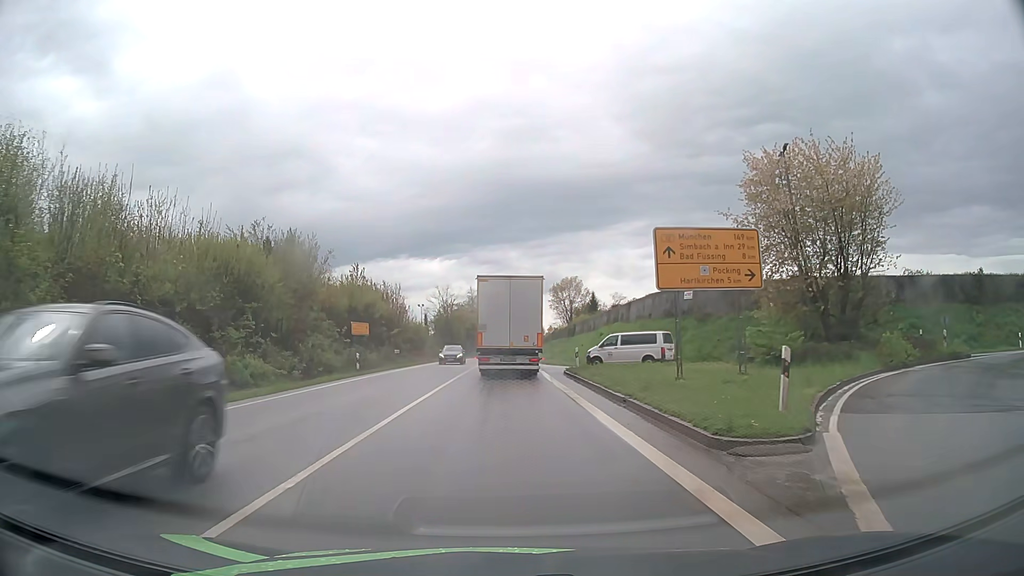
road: primary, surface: asphalt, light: Day
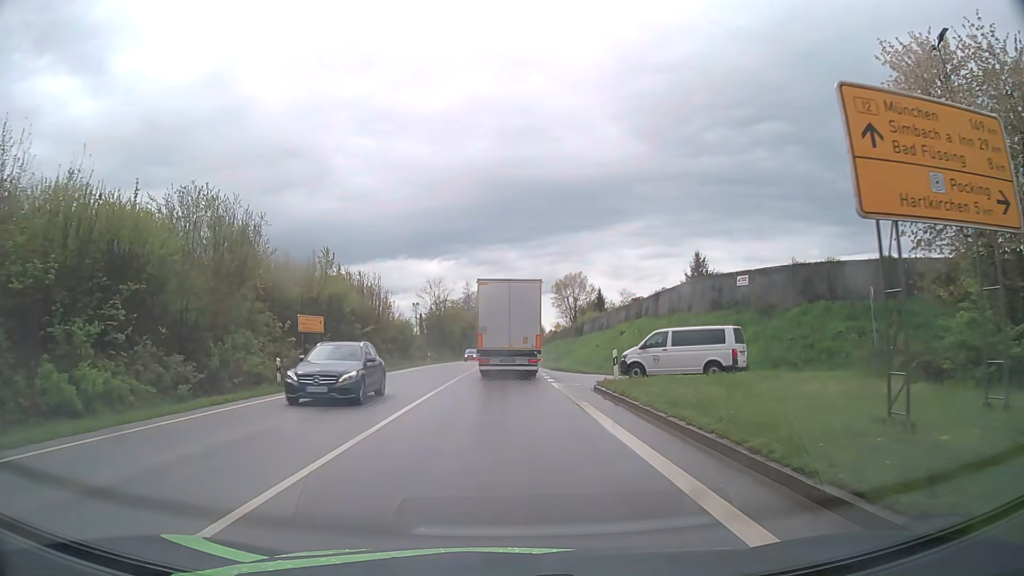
(0.0, +11.5) m; 0°
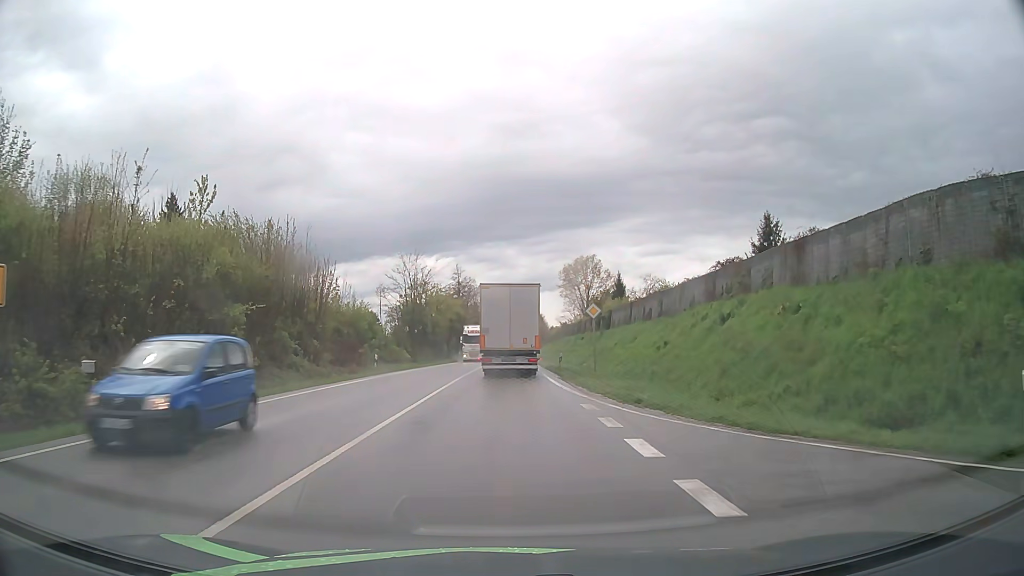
(0.0, +24.4) m; 0°
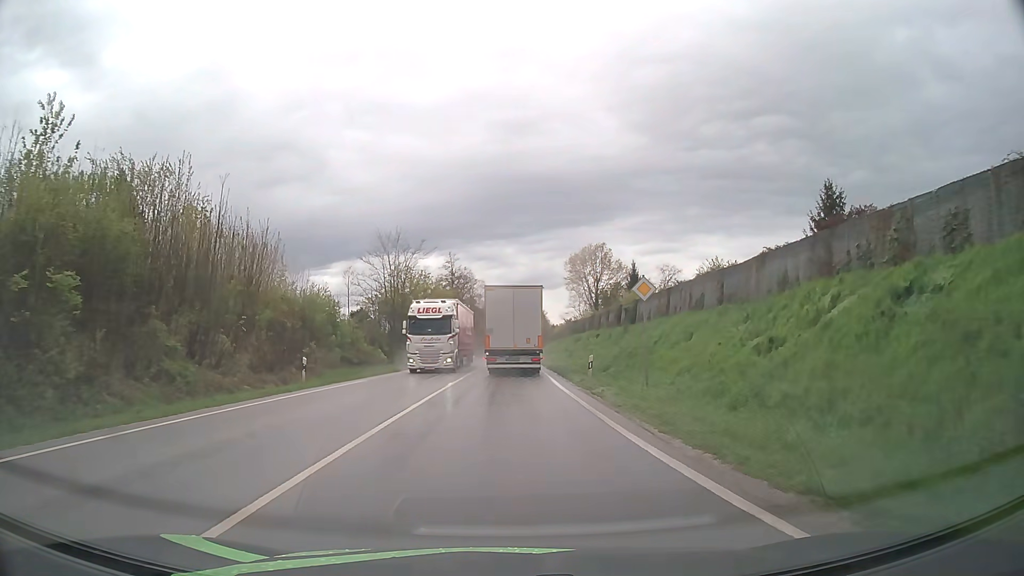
(0.0, +13.0) m; 0°
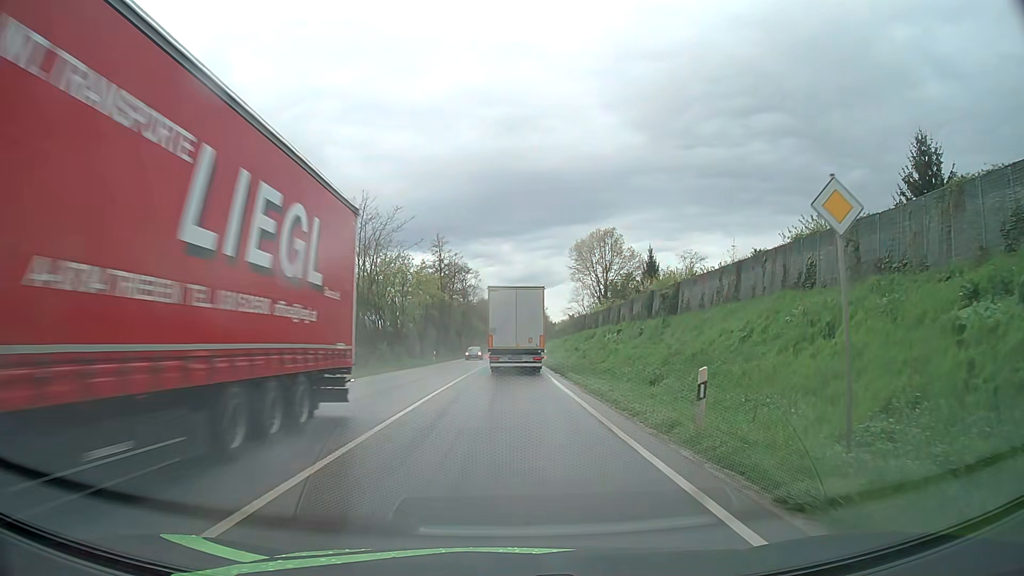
(0.0, +13.6) m; 0°
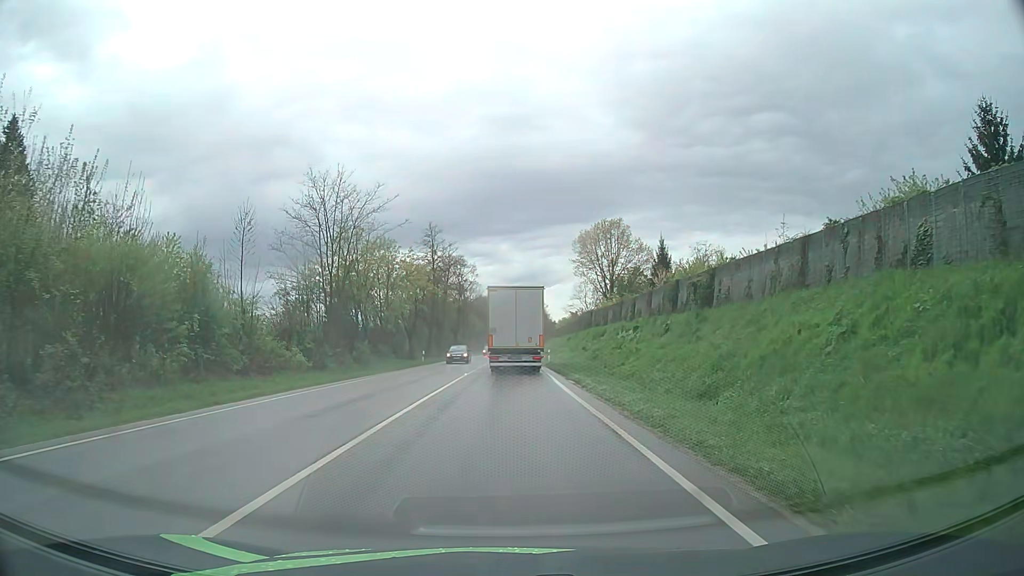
(0.0, +7.0) m; 0°
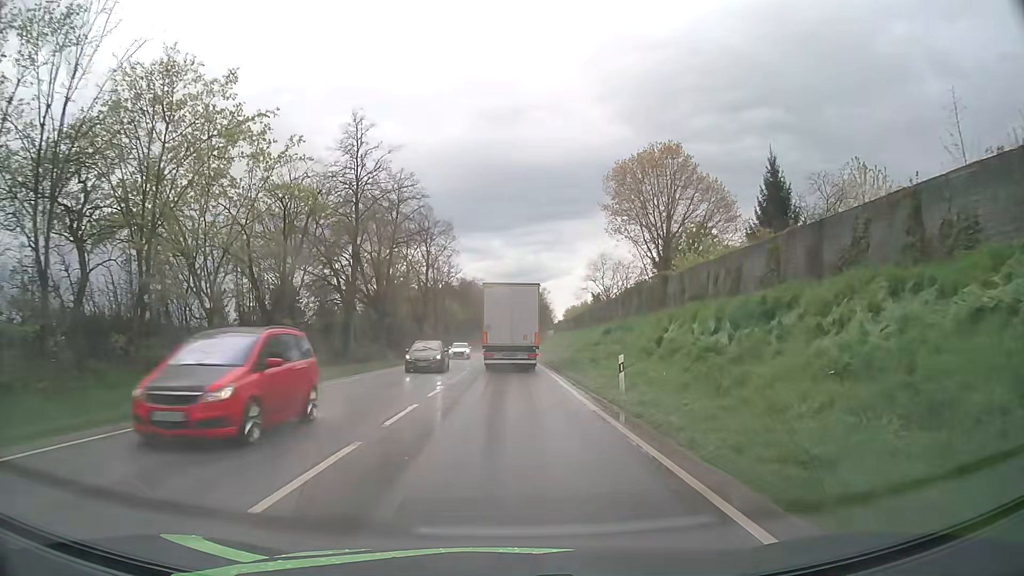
(+0.2, +35.7) m; +1°
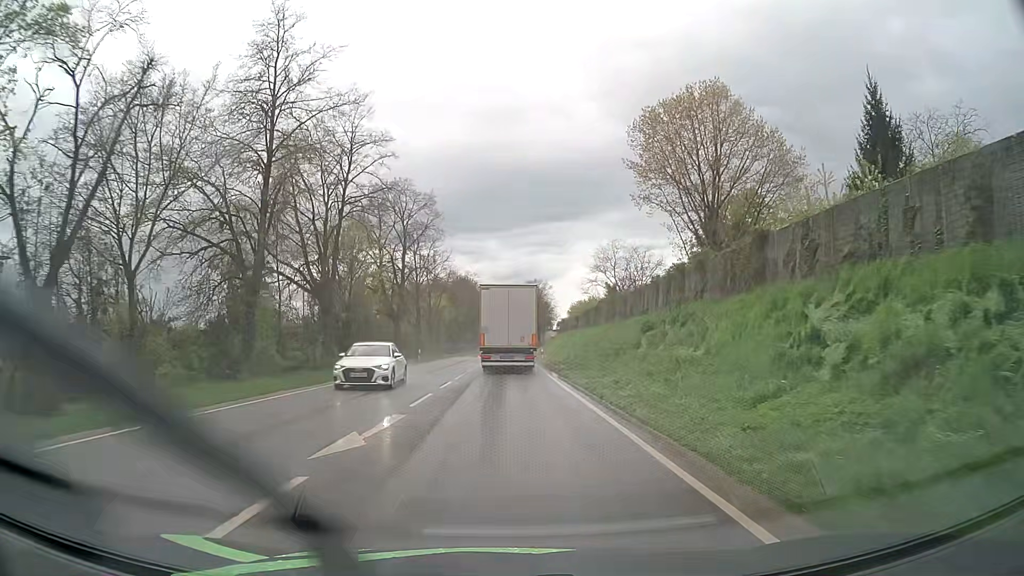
(0.0, +14.4) m; 0°
(0, +10) (0, +20) (0, +30) (0, +40) (0, +50) (0, +60) (0, +70) (0, +80) (0, +90) (0, +100) m
